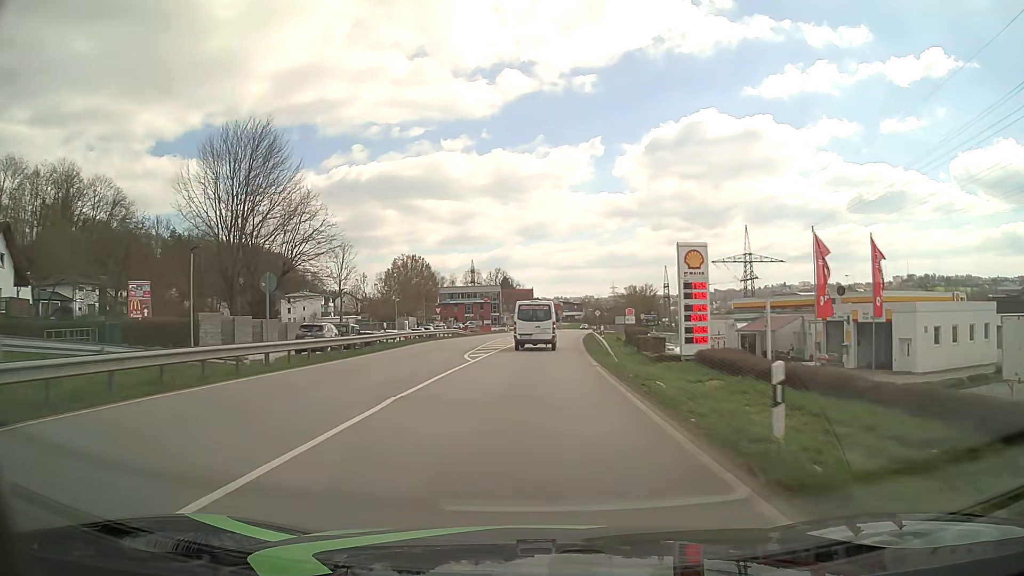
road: primary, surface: asphalt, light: Day
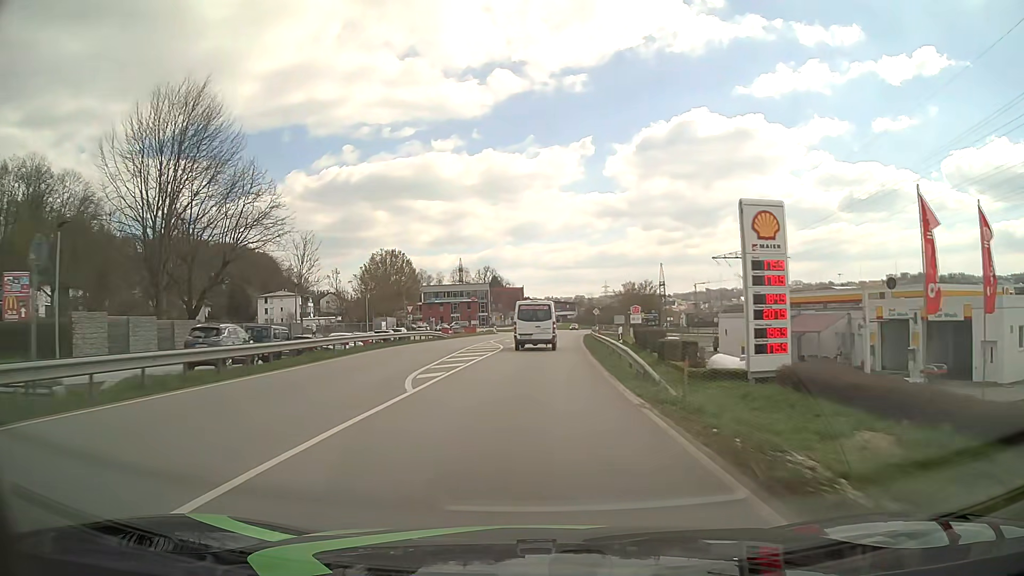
(+0.1, +10.4) m; +1°
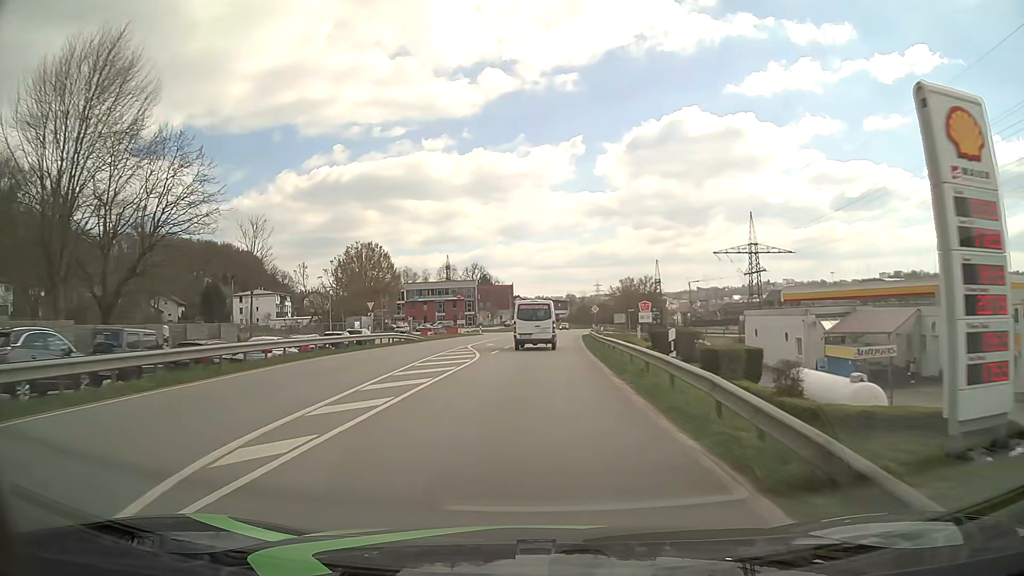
(+0.1, +10.4) m; +1°
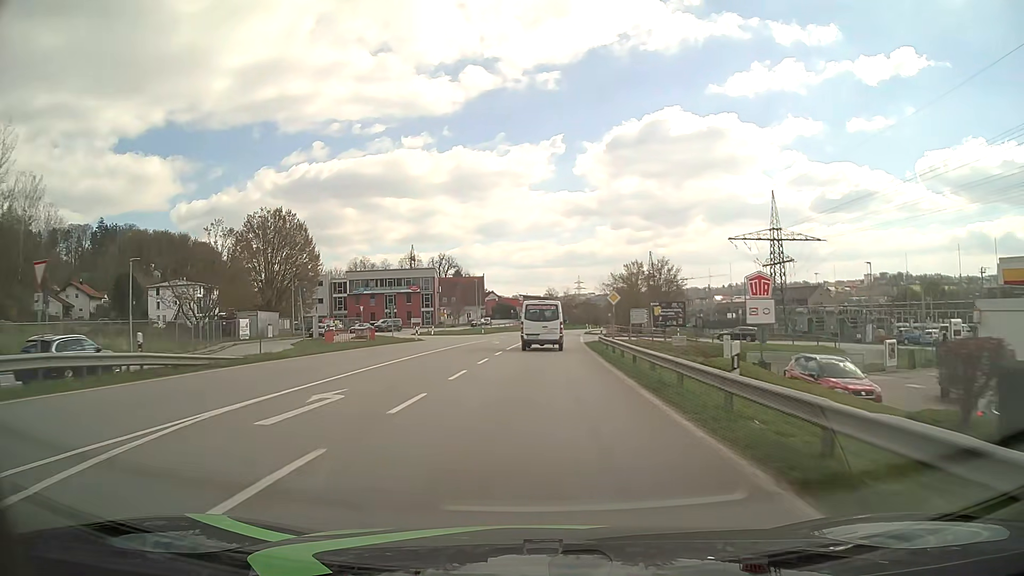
(+0.6, +31.0) m; +2°
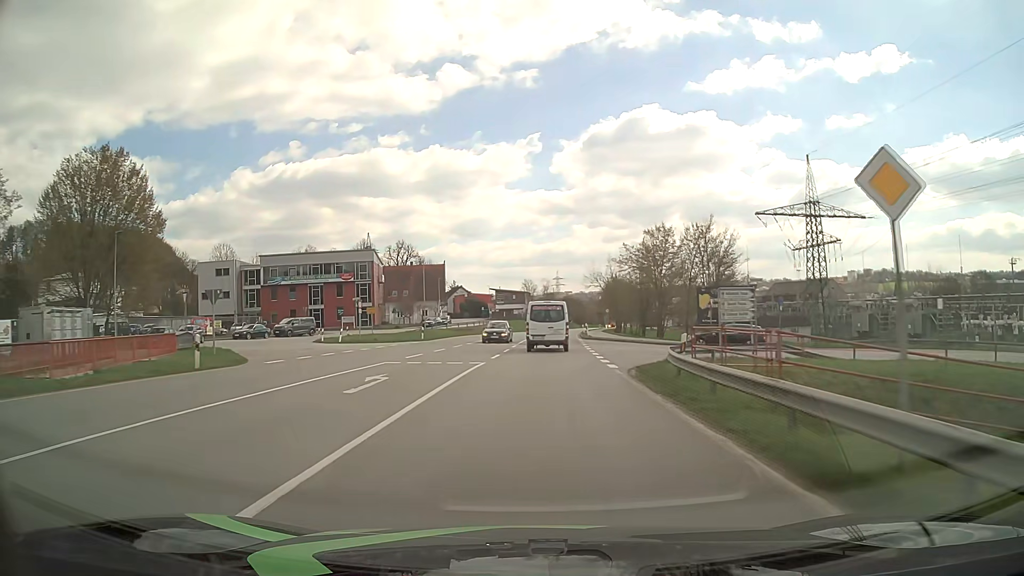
(+0.5, +30.9) m; +2°
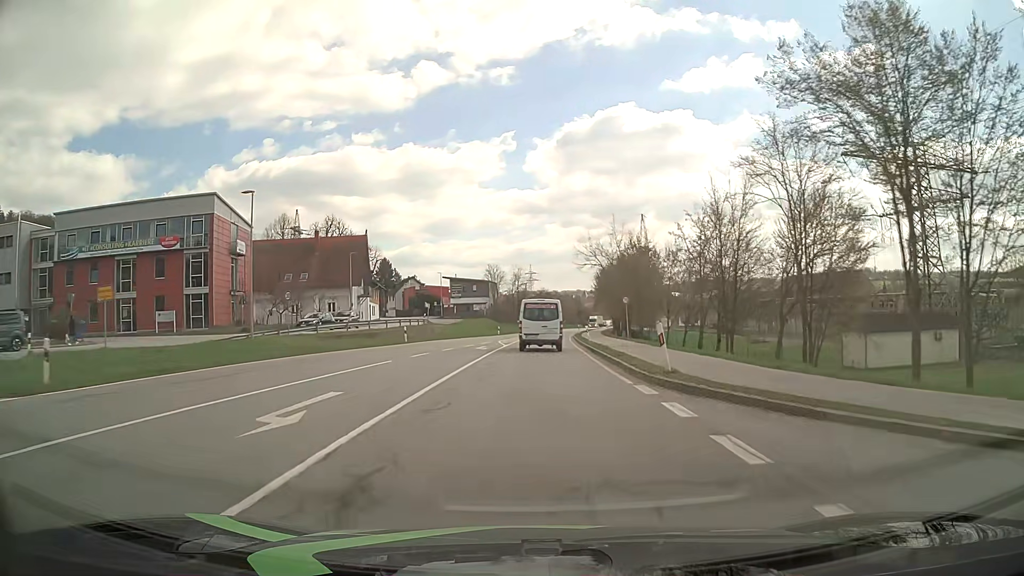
(+1.0, +40.9) m; +2°
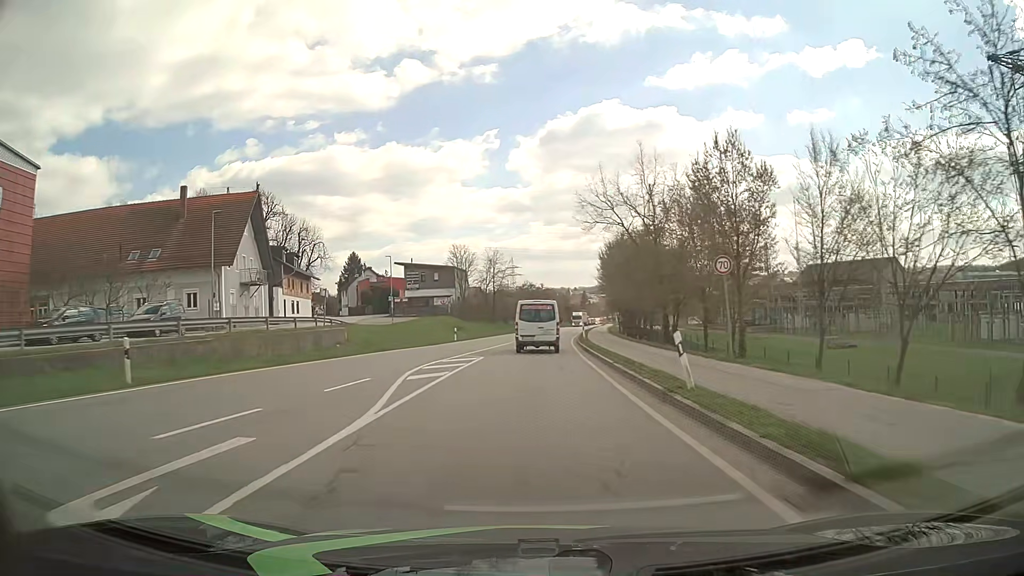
(+0.4, +30.0) m; +1°
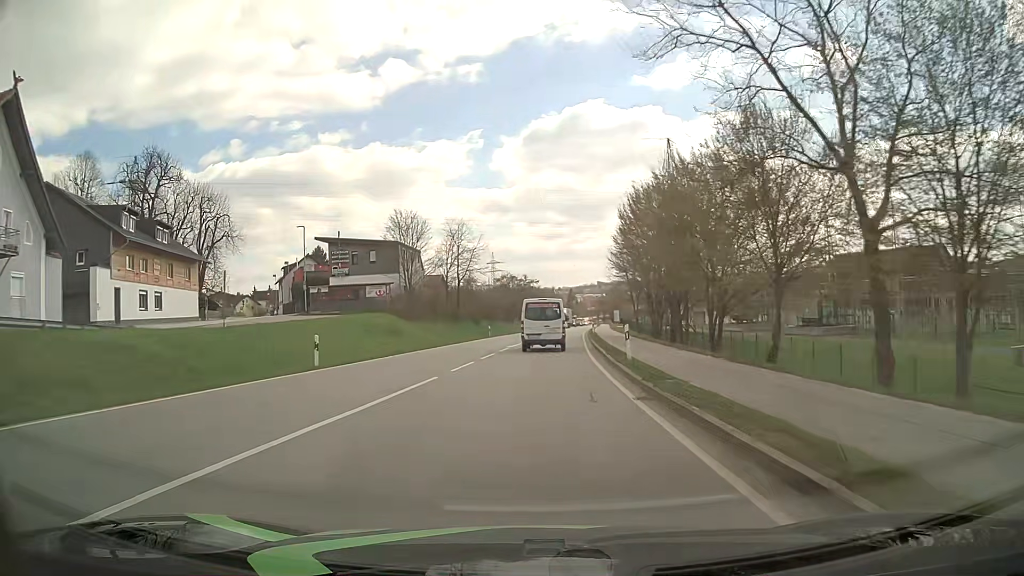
(+0.3, +29.9) m; +1°
(0, +10) (0, +20) (+1, +30) (+1, +40) (+2, +50) (+2, +60) (+3, +70) (+4, +80) (+5, +90) (+6, +100) m
